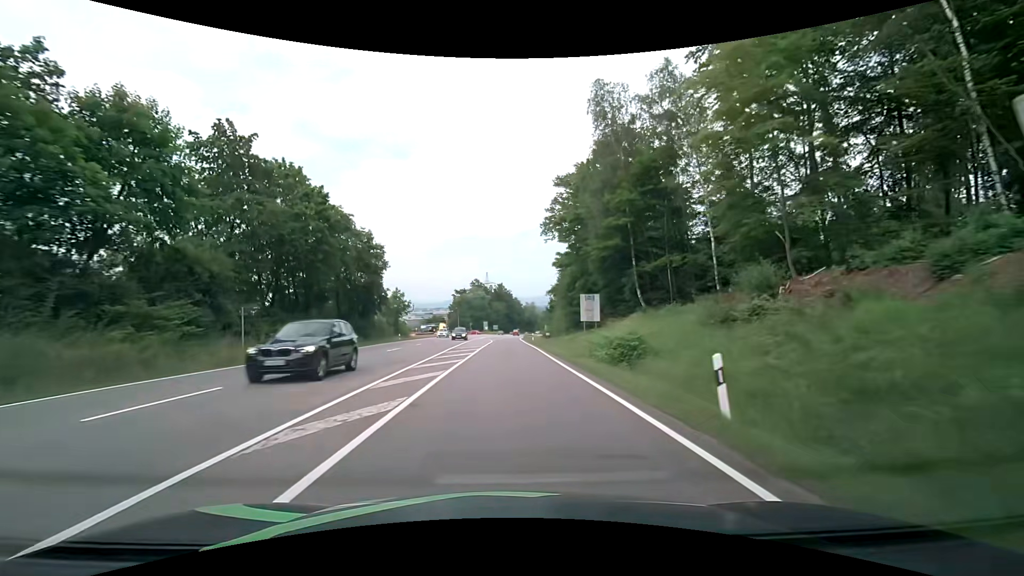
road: secondary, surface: asphalt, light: Day
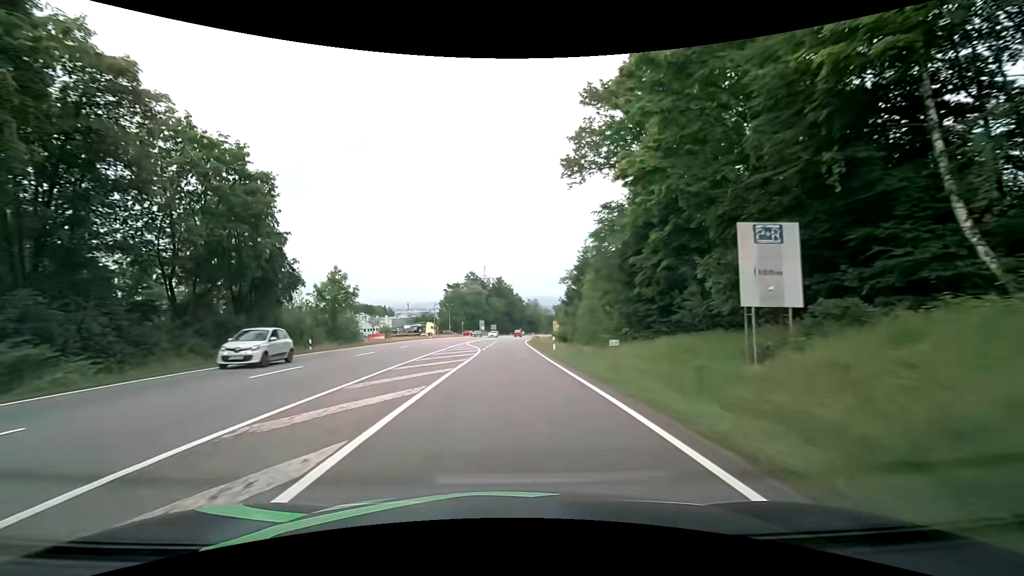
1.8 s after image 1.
(+0.1, +27.5) m; 0°
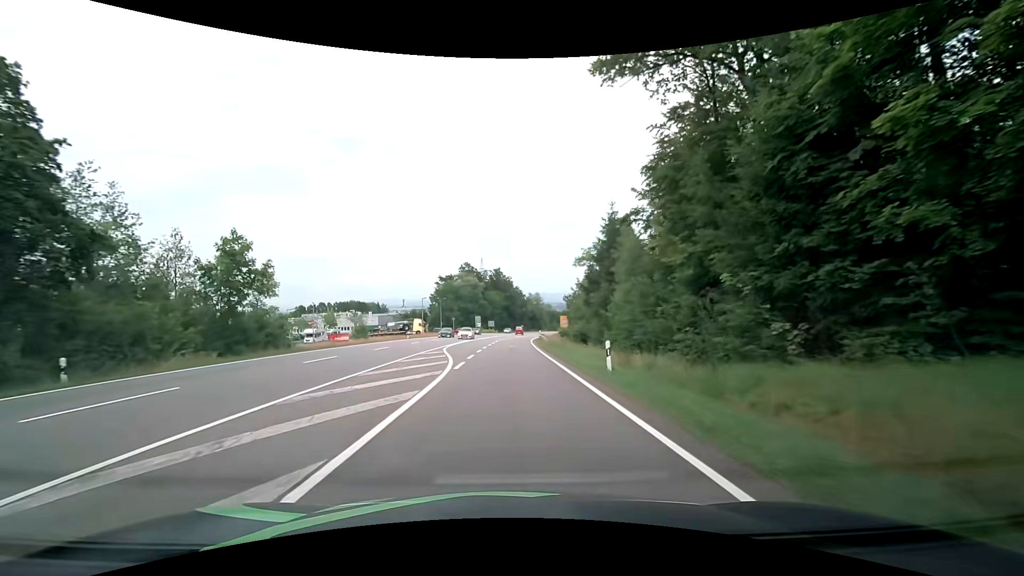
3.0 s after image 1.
(0.0, +18.4) m; 0°
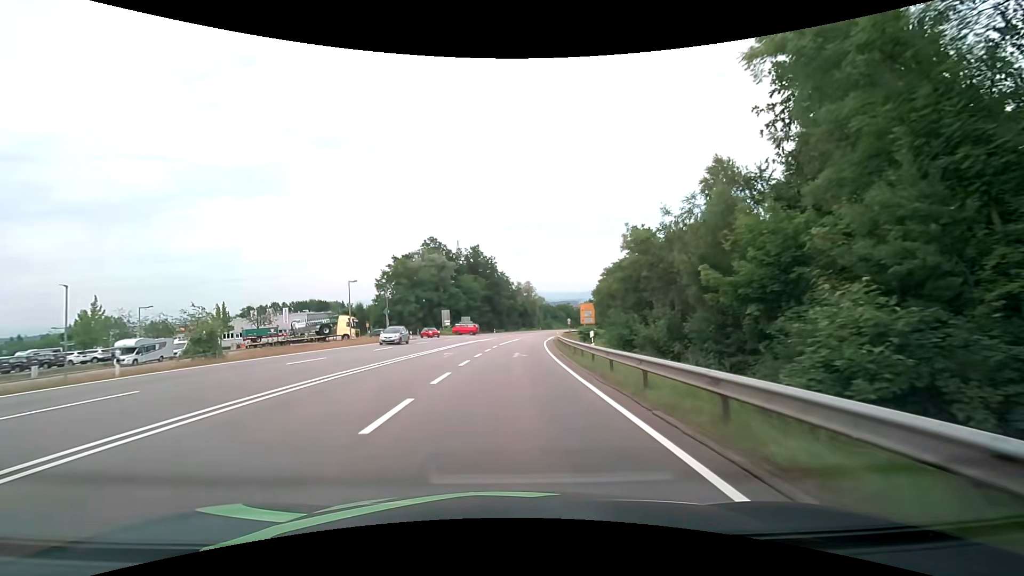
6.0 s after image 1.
(+0.6, +45.9) m; +2°
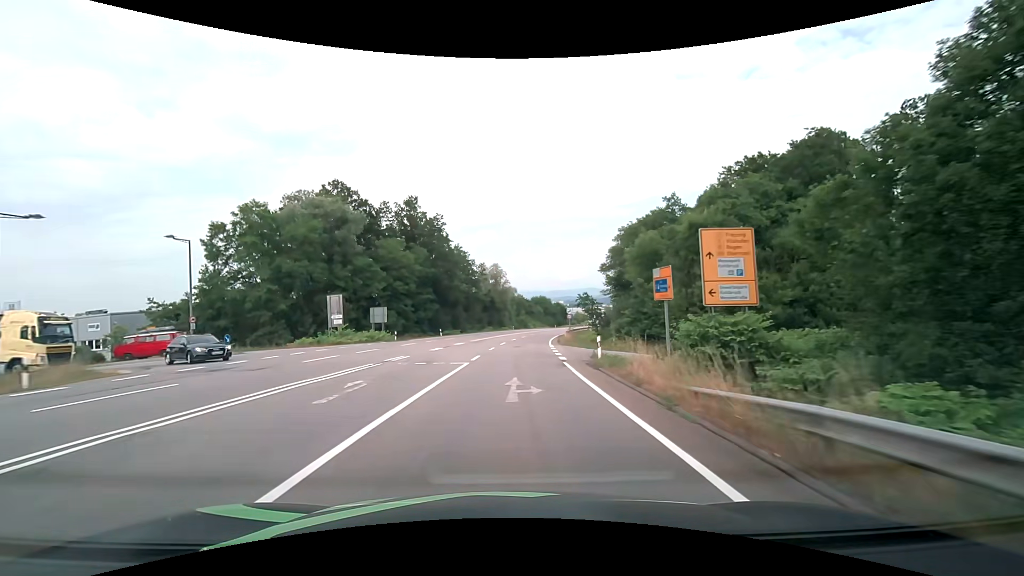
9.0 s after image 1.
(+1.6, +45.7) m; +4°
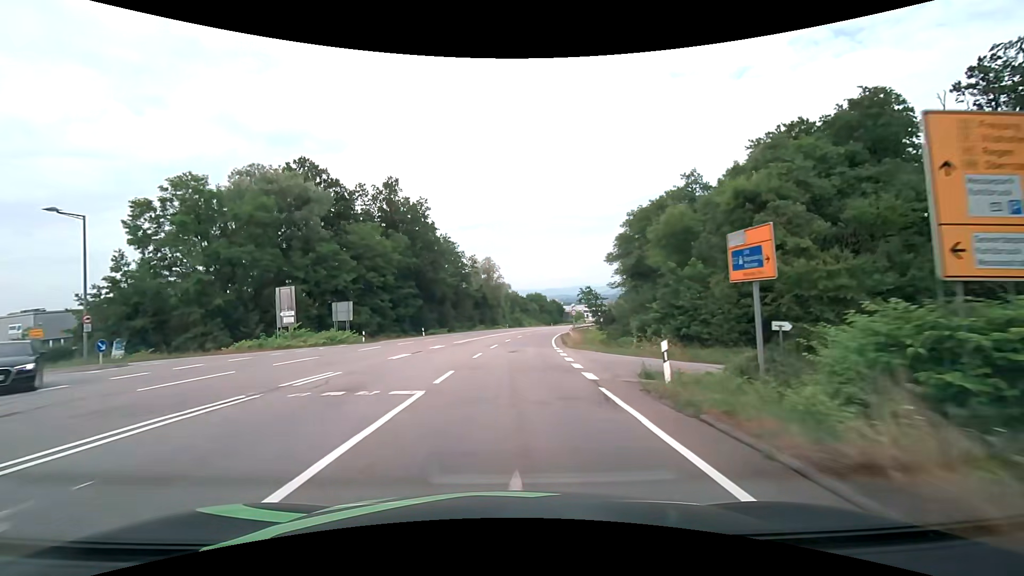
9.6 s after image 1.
(+0.1, +9.2) m; +1°
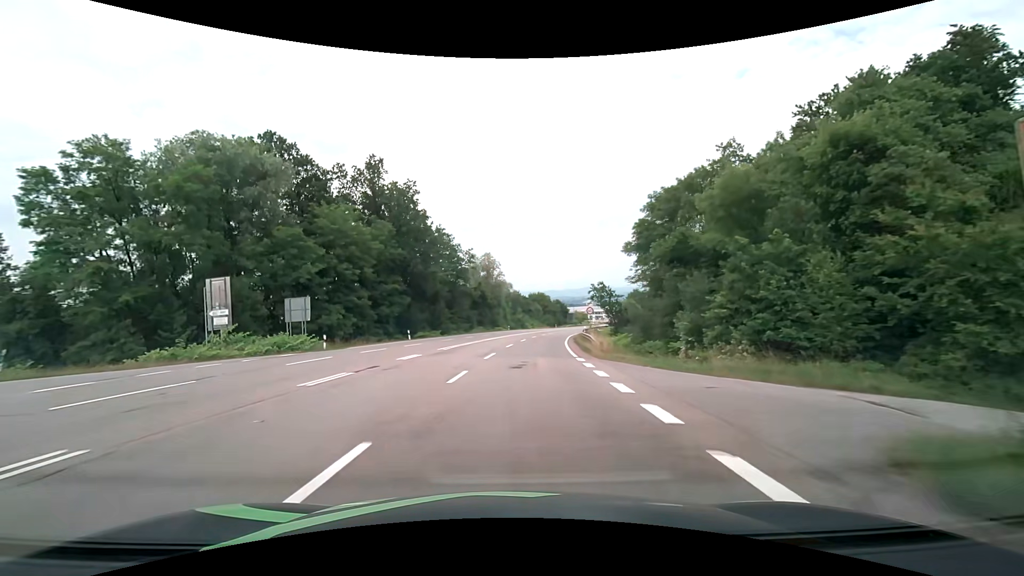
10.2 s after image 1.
(0.0, +9.2) m; 0°
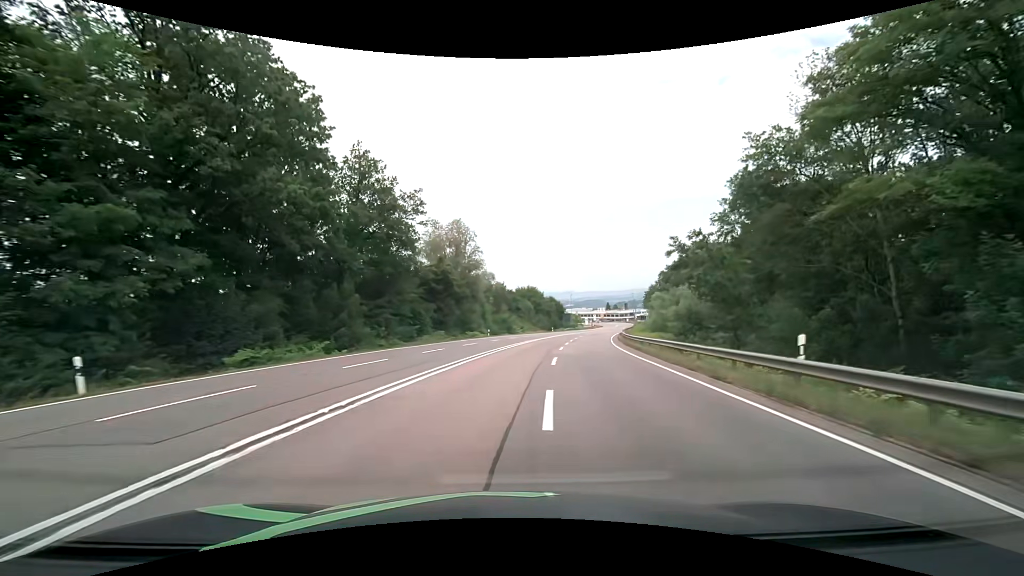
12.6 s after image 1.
(+0.3, +36.5) m; +2°
(0, +10) (+1, +20) (+2, +30) (+3, +40) (+5, +50) (+7, +60) (+9, +69) (+11, +79) (+13, +89) (+16, +98) m
